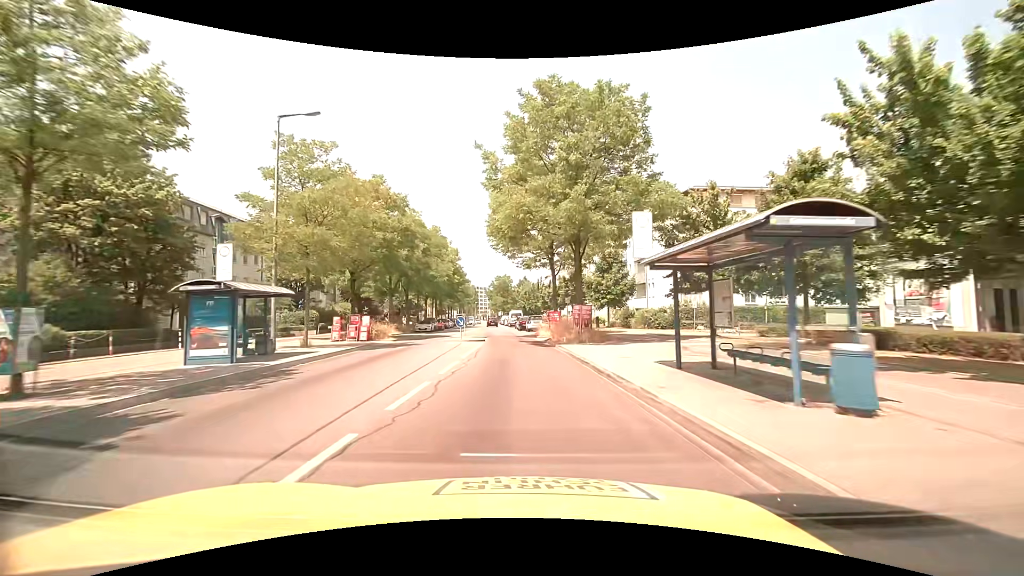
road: secondary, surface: asphalt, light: Day
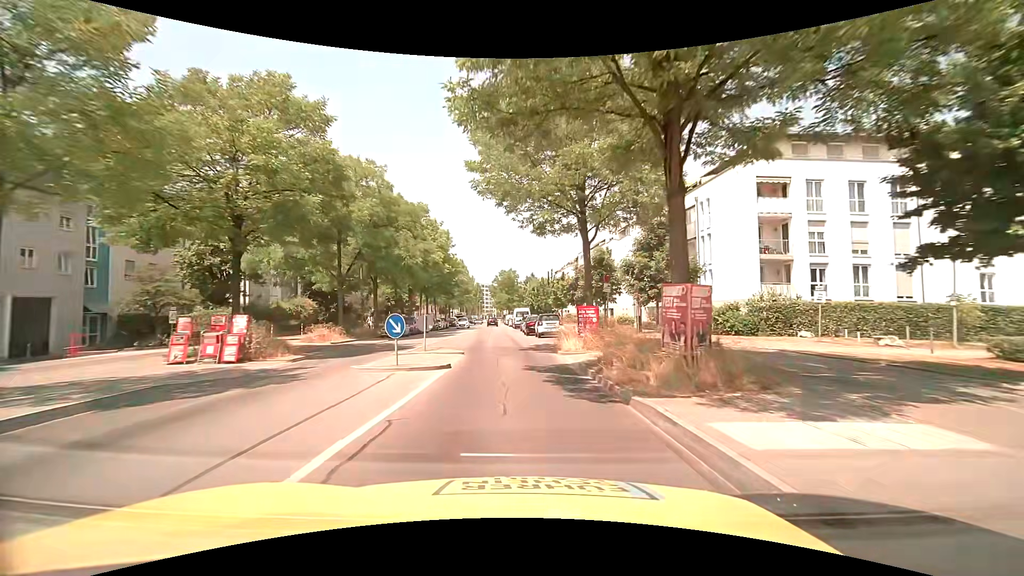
(-0.1, +14.8) m; -1°
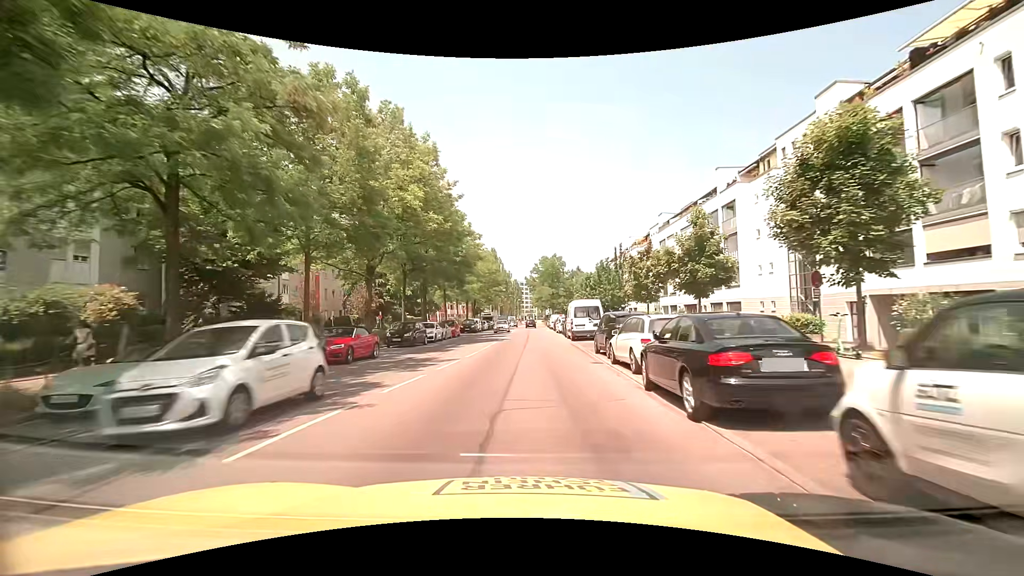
(-1.3, +29.4) m; -4°
(0, +10) (0, +20) (0, +30) (+1, +40) (+1, +50) (+1, +60) (+1, +70) (+1, +80) (+1, +90) (+2, +100) m
